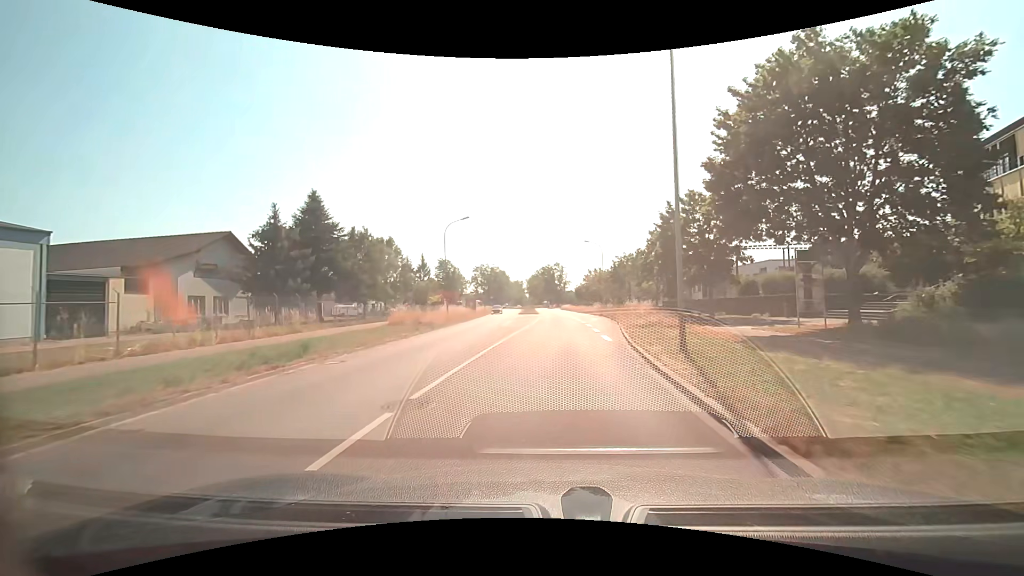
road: secondary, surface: asphalt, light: Day
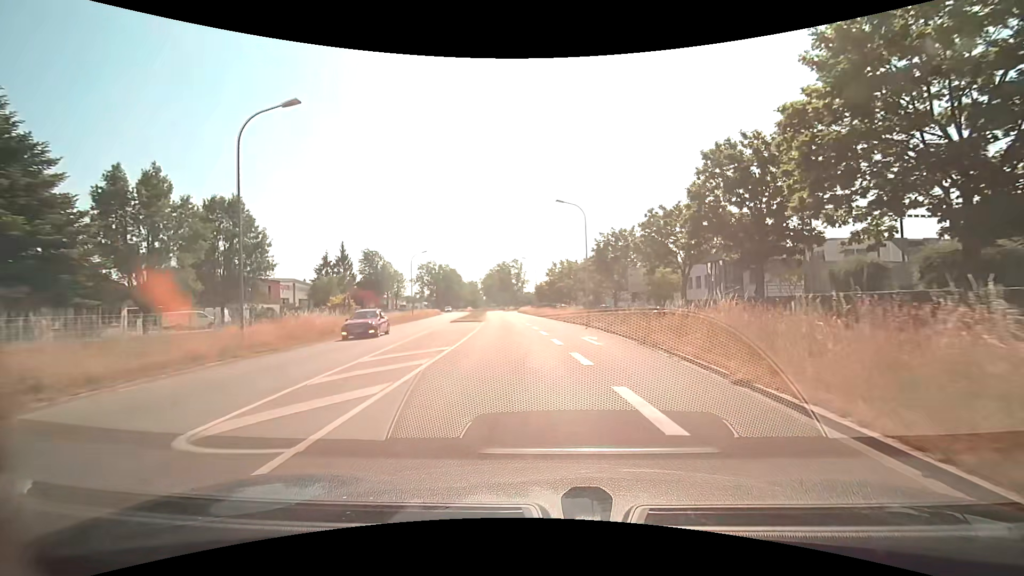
(+0.9, +25.2) m; +5°
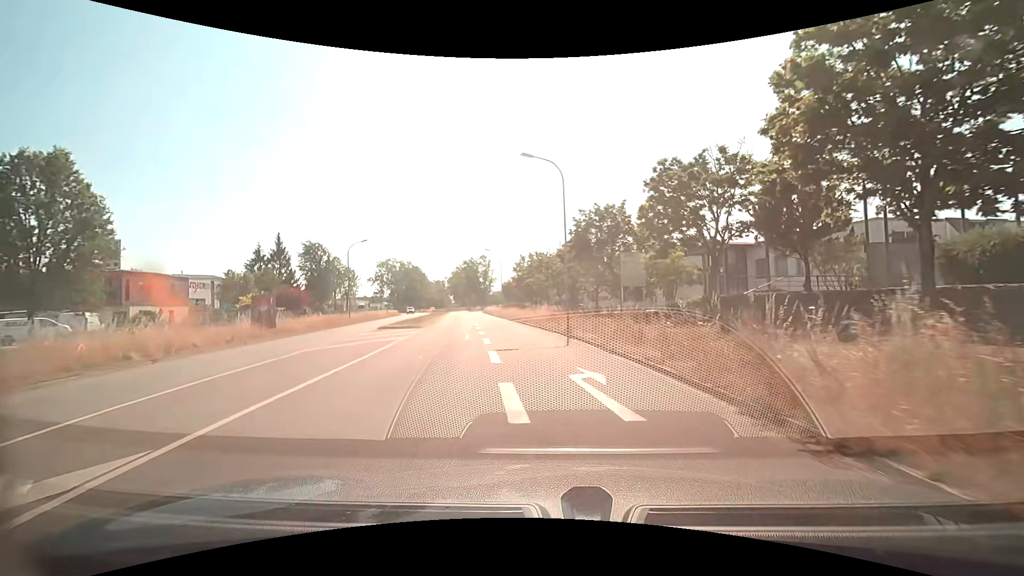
(+0.4, +11.5) m; +4°
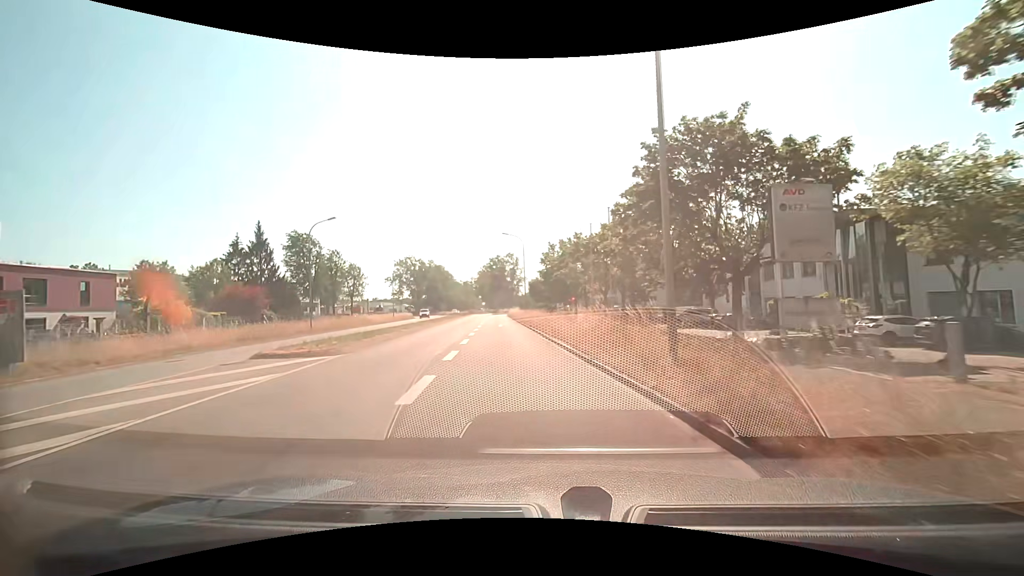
(-0.3, +16.7) m; -3°
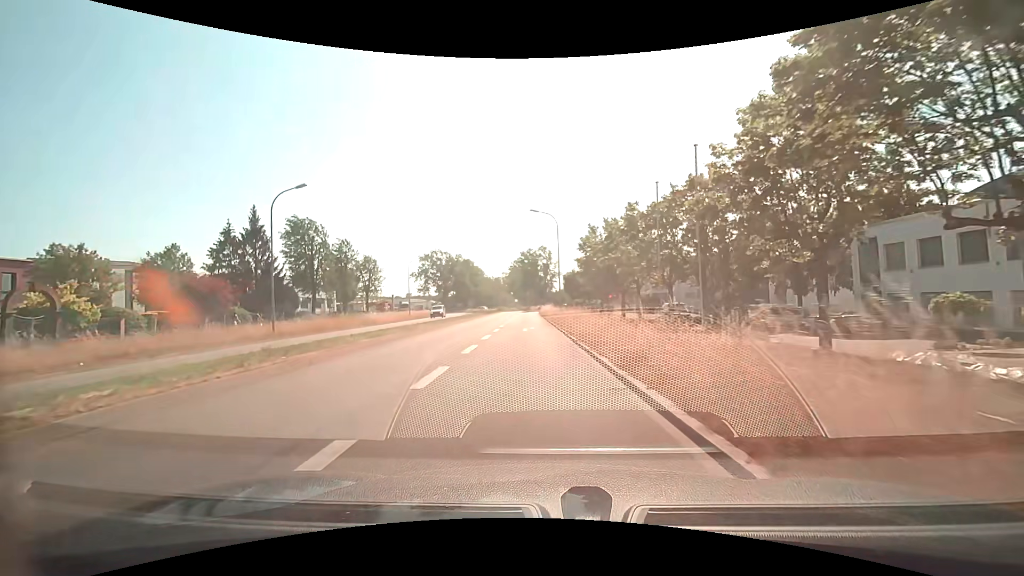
(-0.4, +11.1) m; -3°
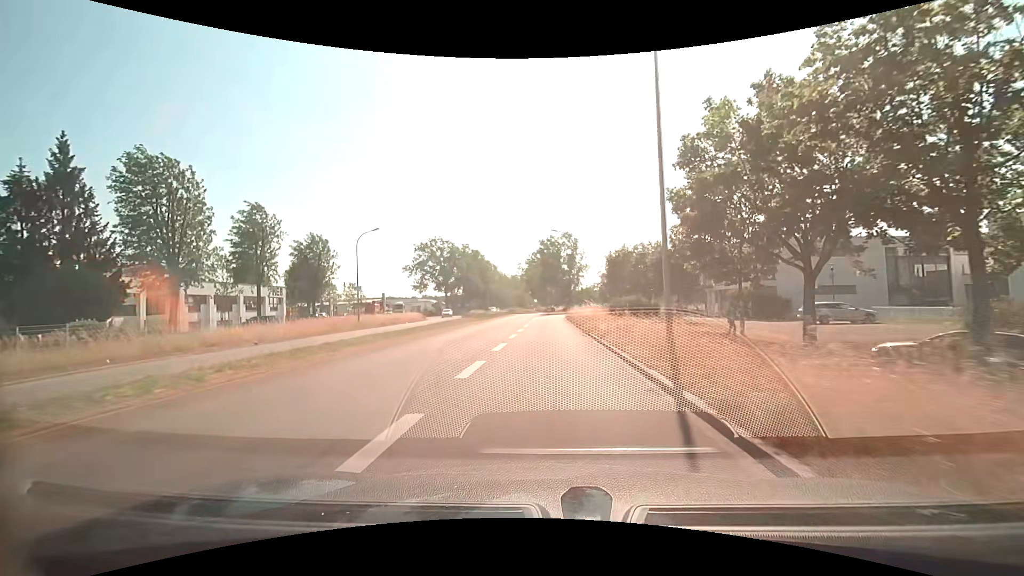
(-1.4, +29.1) m; -3°
